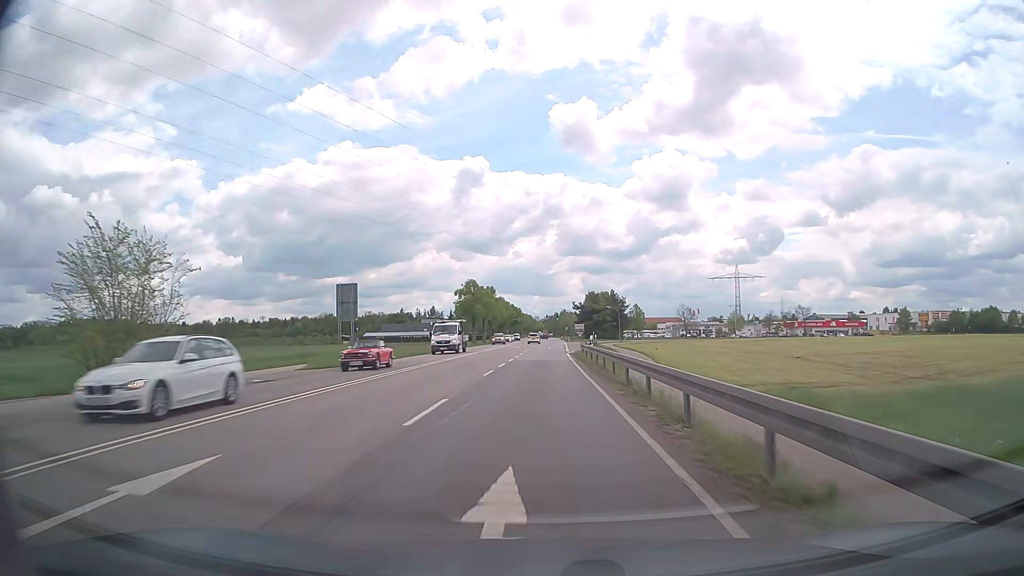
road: secondary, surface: asphalt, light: Day
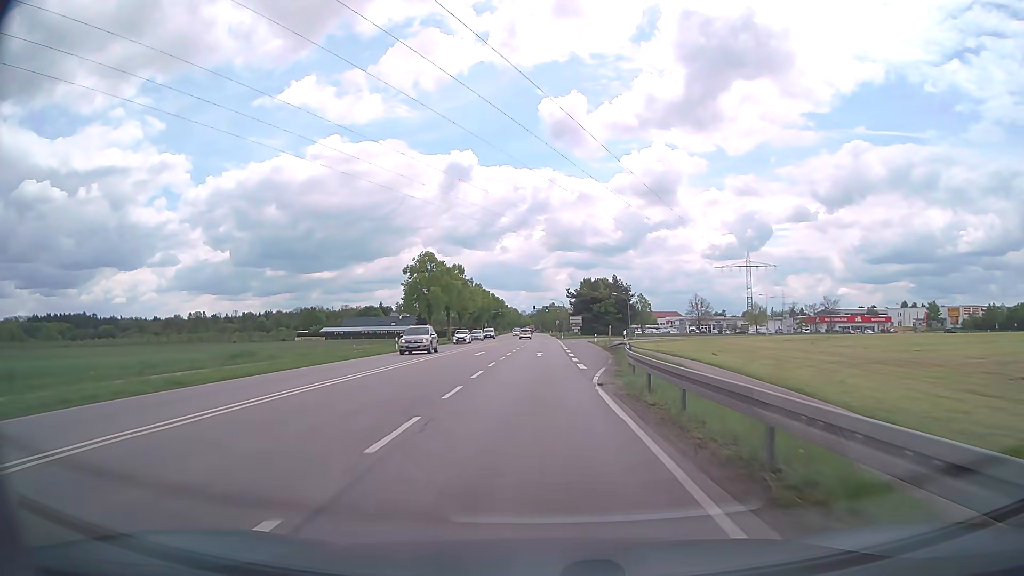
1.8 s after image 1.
(+0.1, +31.9) m; +1°
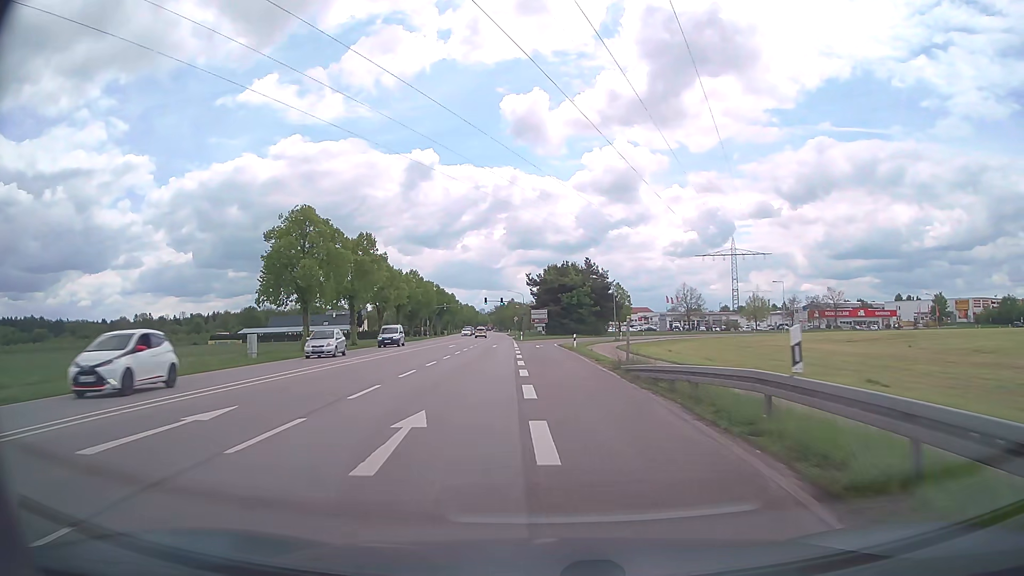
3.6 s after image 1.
(+1.0, +29.4) m; +4°
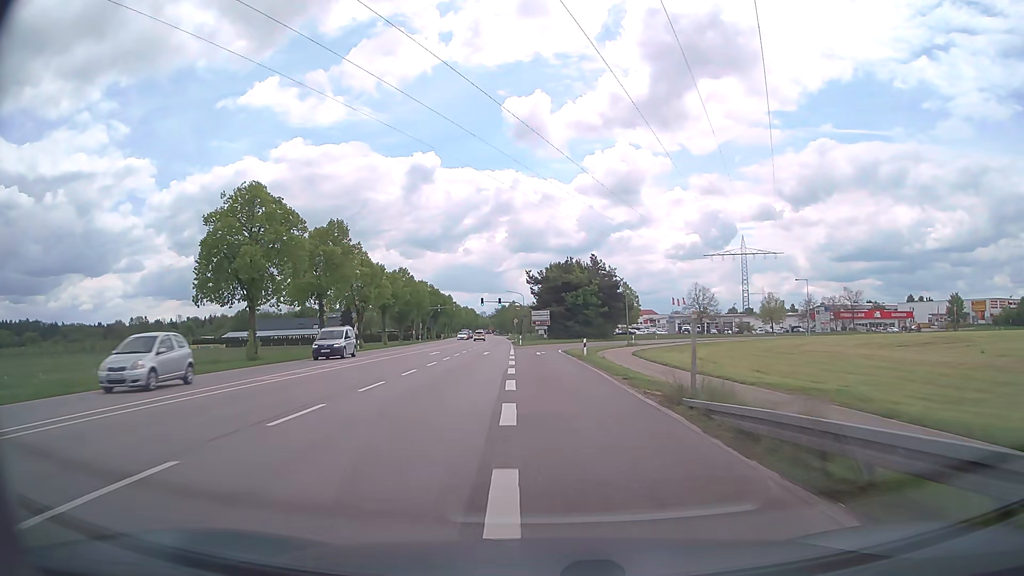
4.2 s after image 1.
(0.0, +9.3) m; 0°
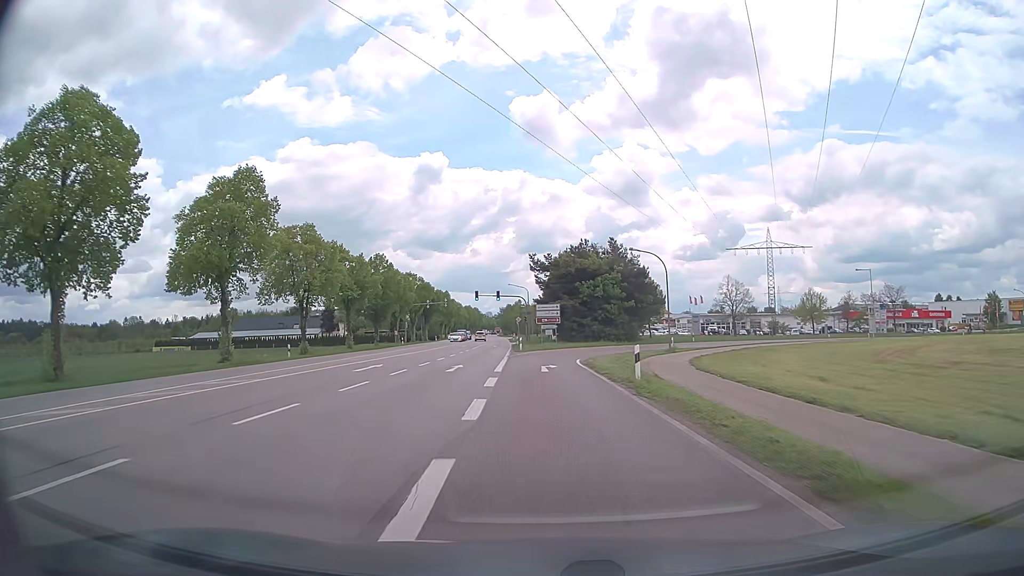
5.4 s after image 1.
(-0.1, +18.0) m; -1°
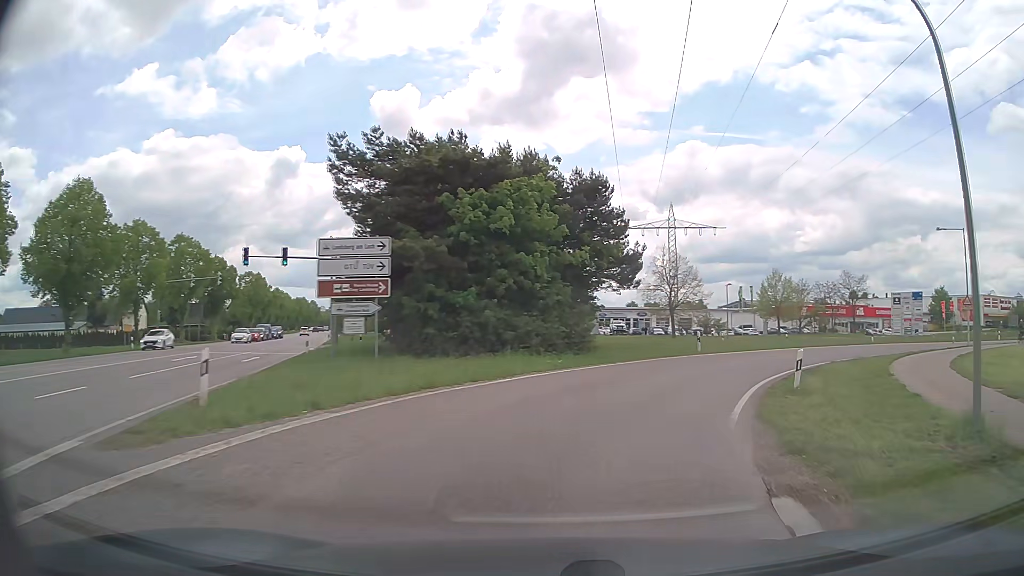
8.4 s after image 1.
(+0.9, +39.1) m; +12°
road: tertiary_link
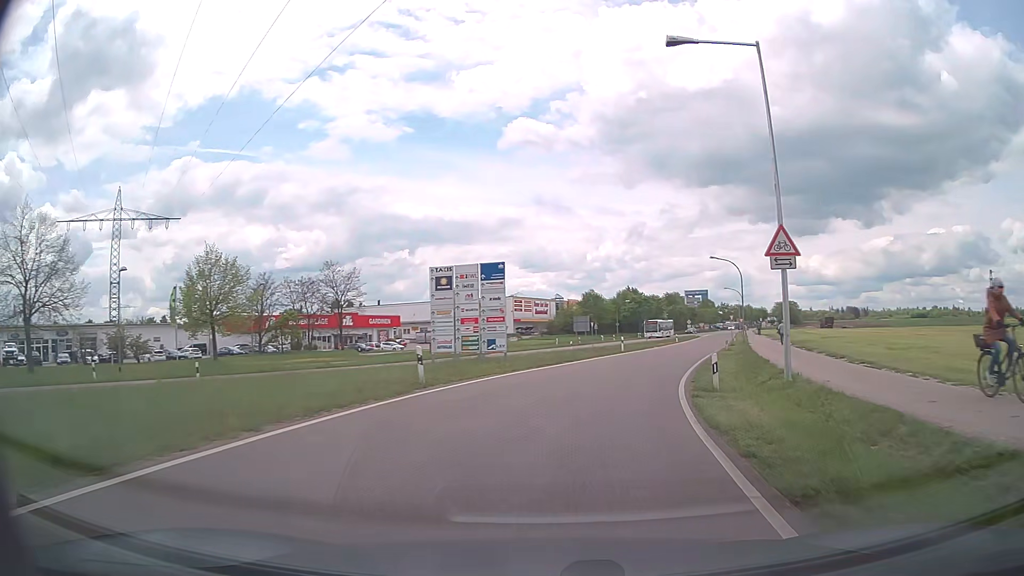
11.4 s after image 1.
(+14.1, +31.8) m; +45°
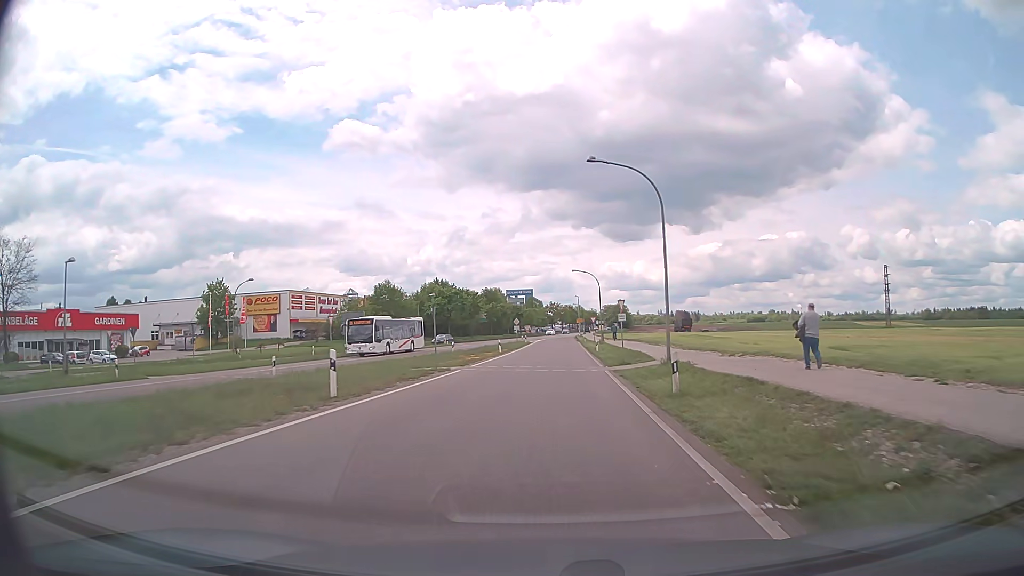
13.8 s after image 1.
(+6.0, +32.4) m; +16°
(0, +10) (0, +20) (0, +30) (+1, +40) (+1, +50) (+1, +60) (+1, +70) (+1, +80) (+2, +90) (+2, +100) m
